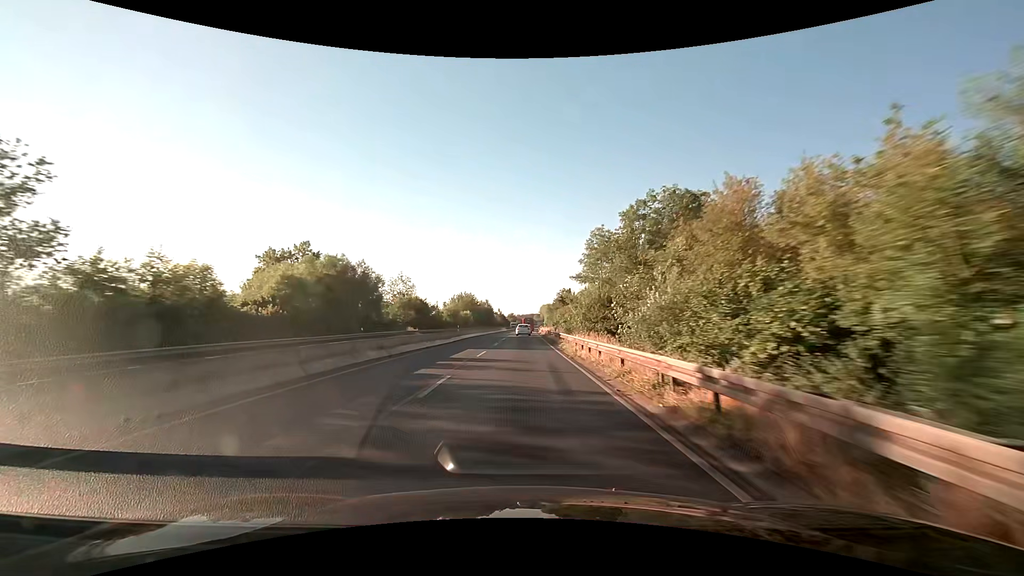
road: trunk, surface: asphalt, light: Day
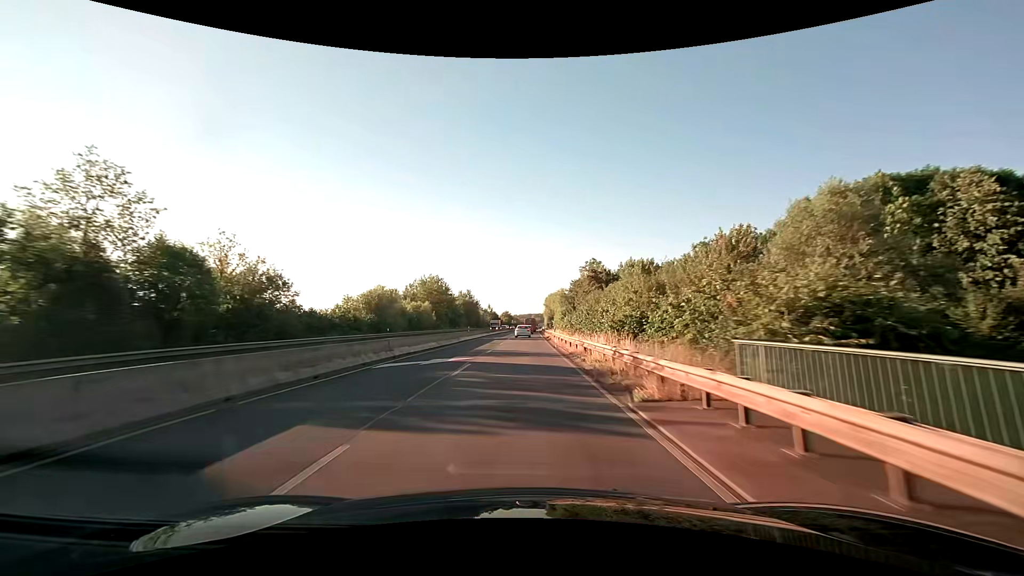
(-0.1, +55.7) m; 0°
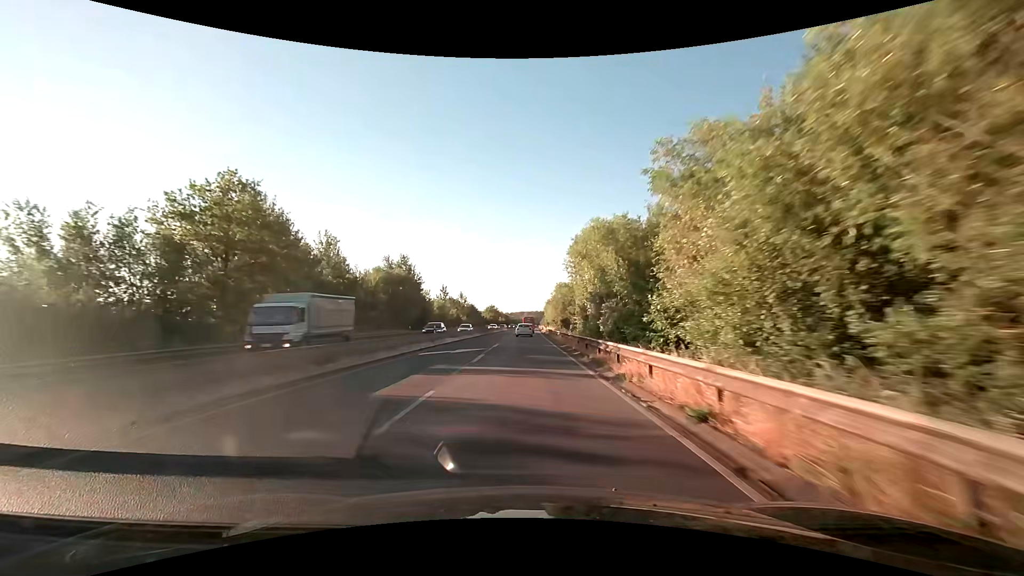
(+0.6, +67.5) m; +1°
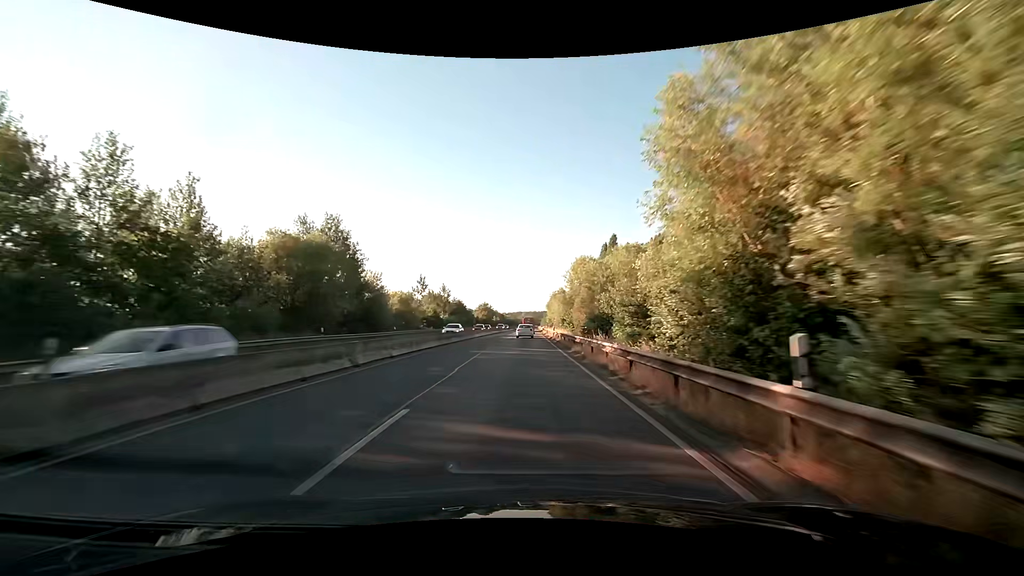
(+0.2, +26.0) m; +1°
(0, +10) (0, +20) (0, +30) (0, +40) (0, +50) (0, +60) (0, +70) (0, +80) (+1, +90) (+1, +100) m
